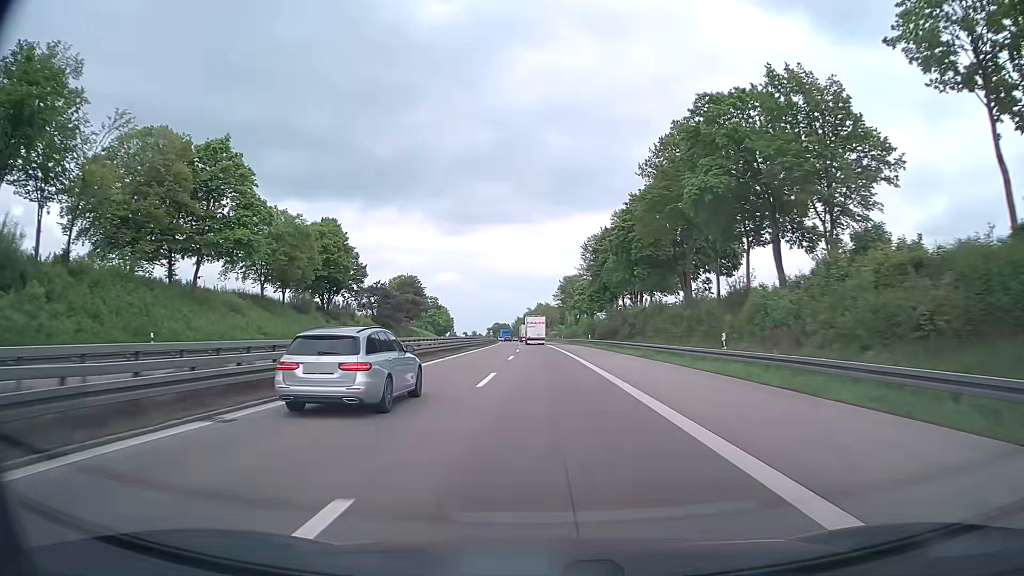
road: motorway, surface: asphalt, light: Day
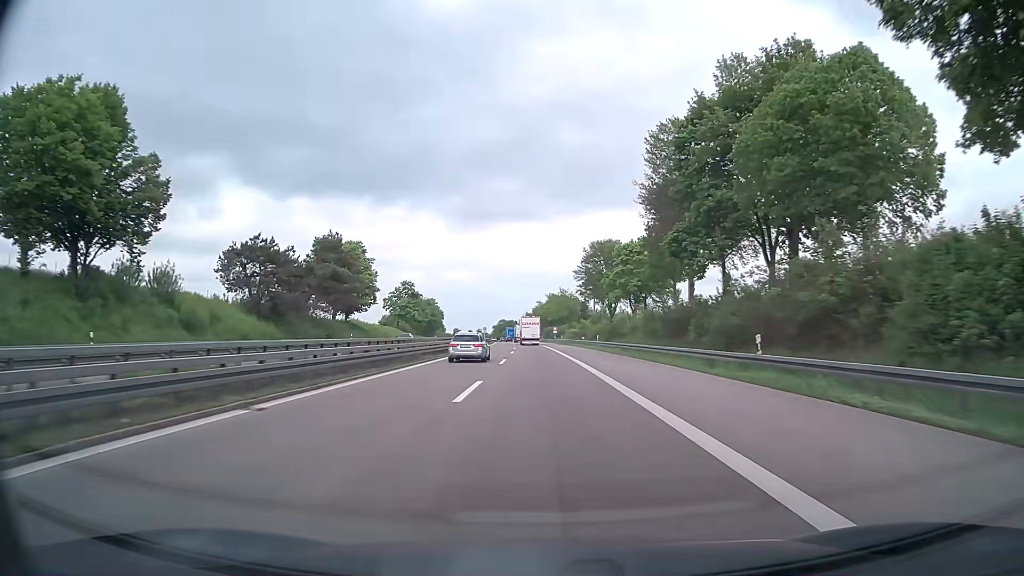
(-0.5, +58.4) m; -1°
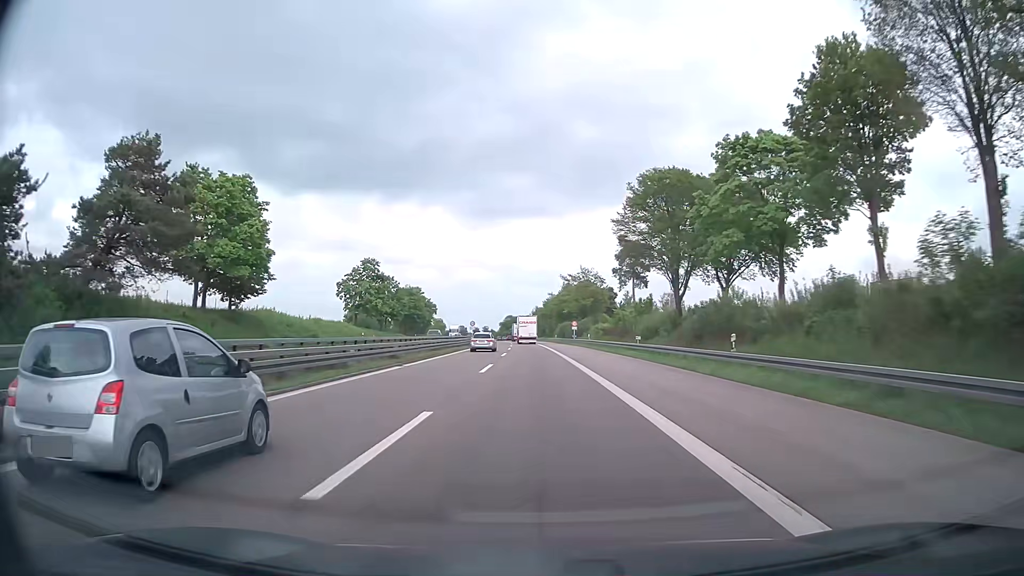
(-0.3, +44.3) m; -1°
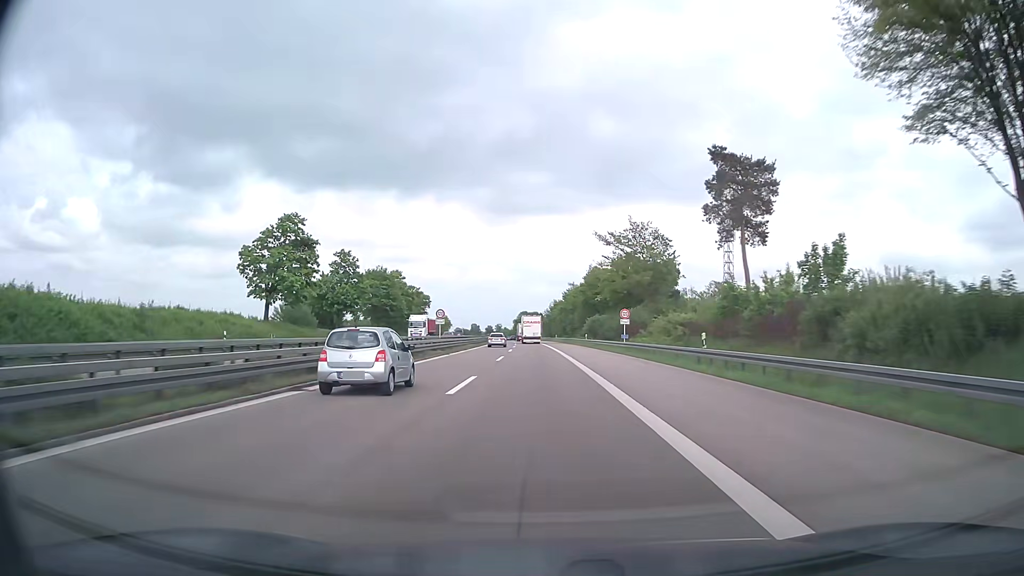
(-0.5, +44.4) m; -2°
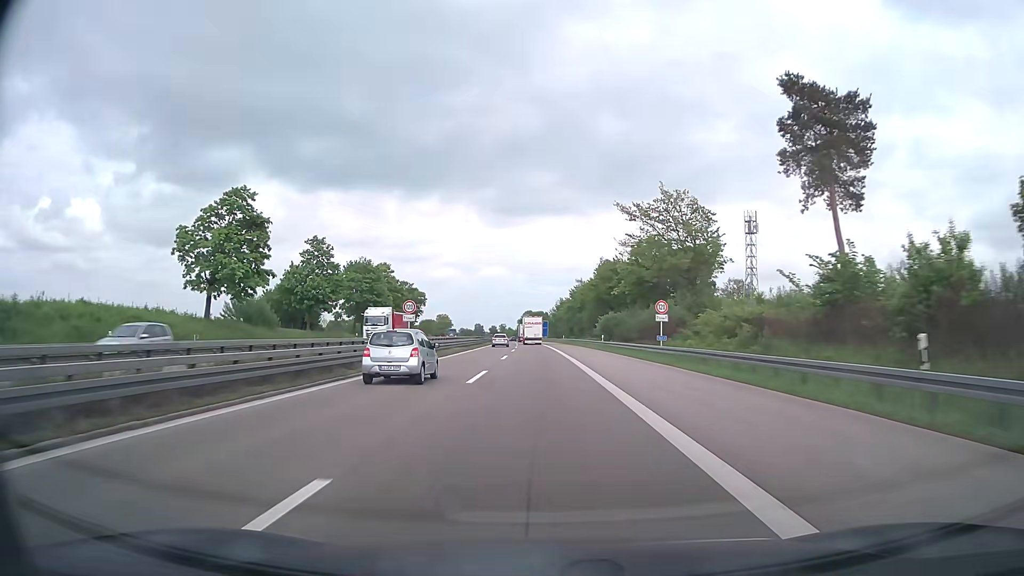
(0.0, +14.8) m; 0°
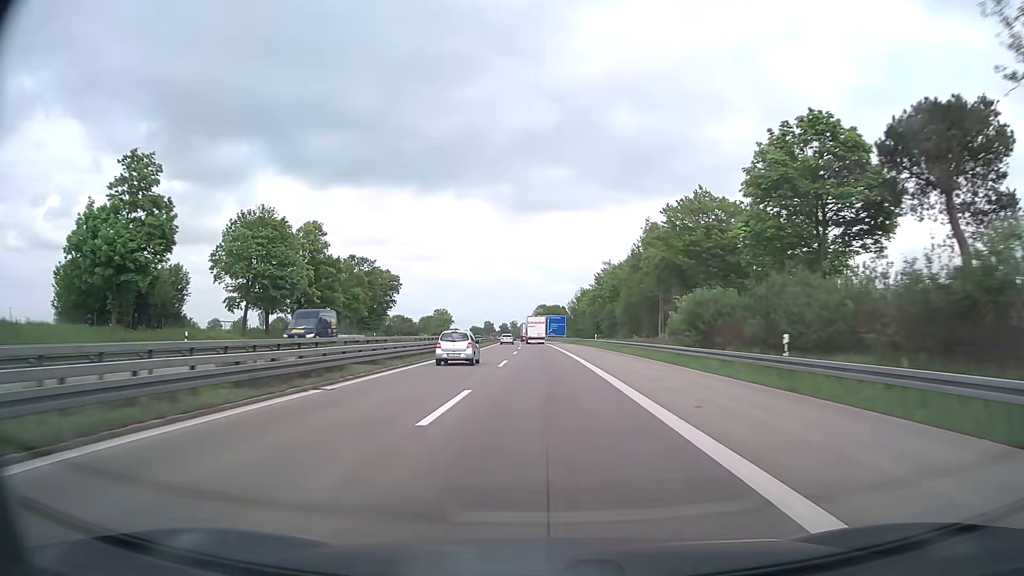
(-0.5, +44.6) m; -1°
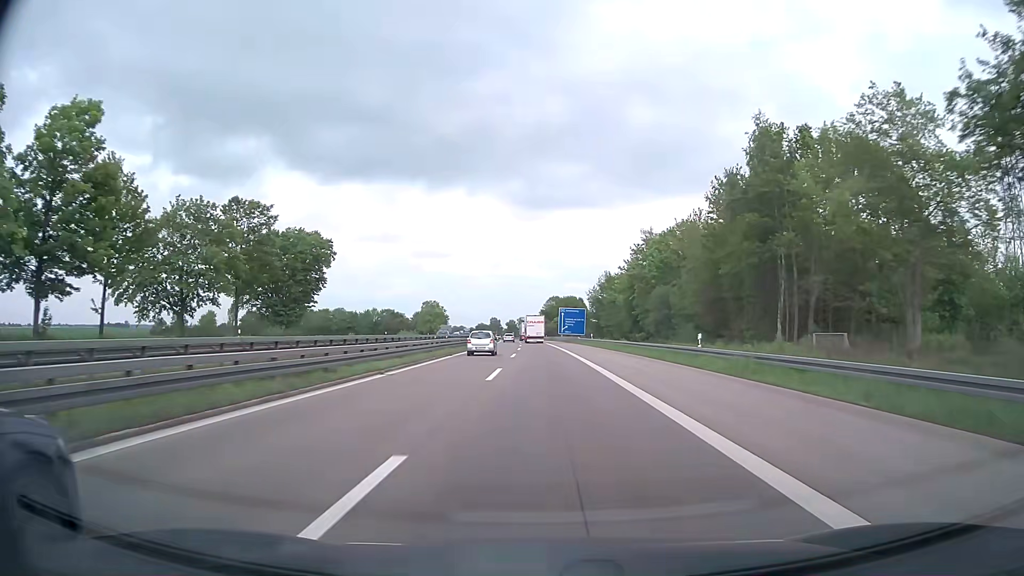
(-0.3, +44.8) m; -1°
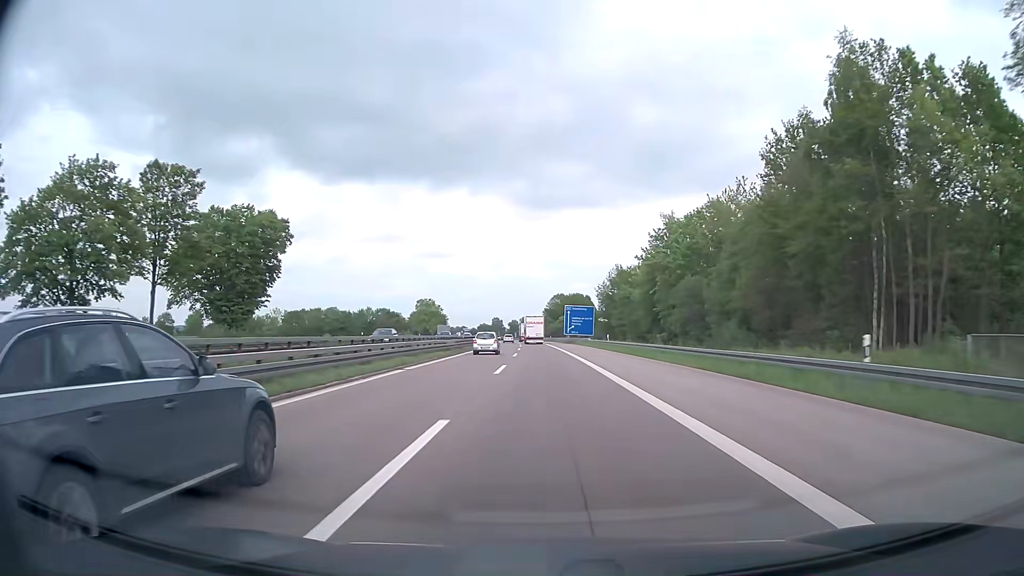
(0.0, +15.0) m; 0°
(0, +10) (0, +20) (0, +30) (0, +40) (-1, +50) (-1, +60) (-1, +70) (-1, +80) (-1, +90) (-2, +100) m
